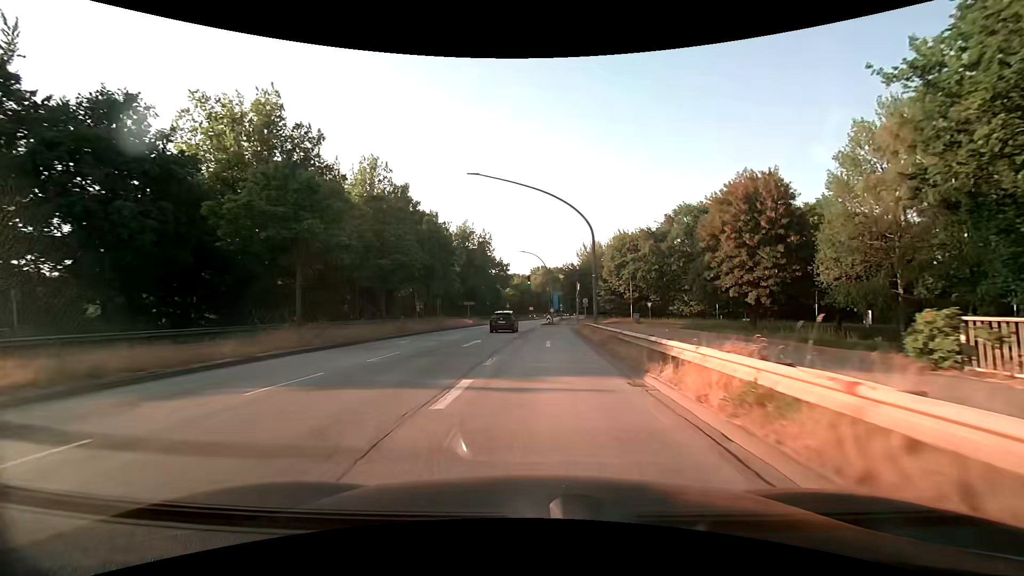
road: primary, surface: asphalt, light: Day
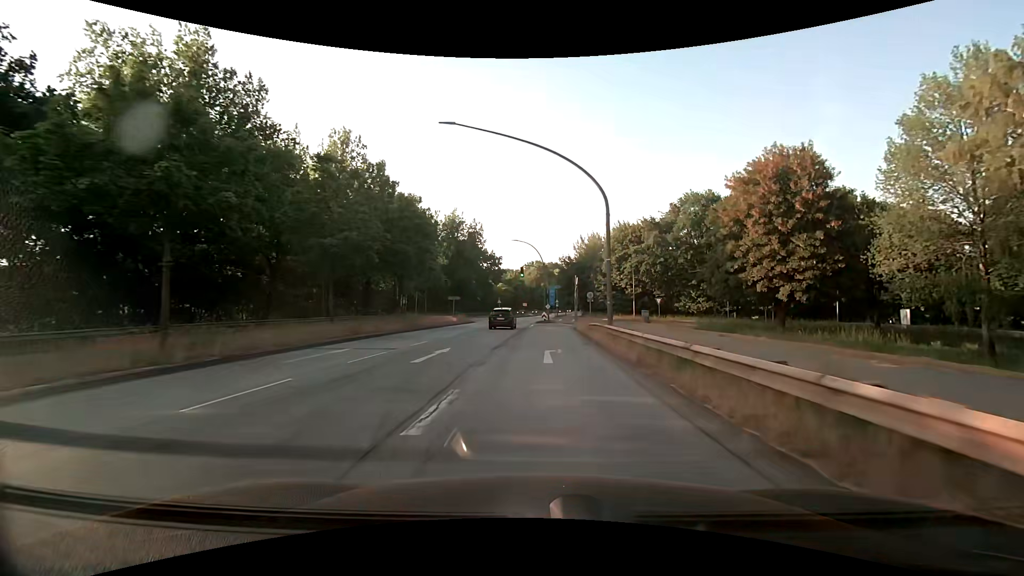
(+0.1, +7.4) m; +1°
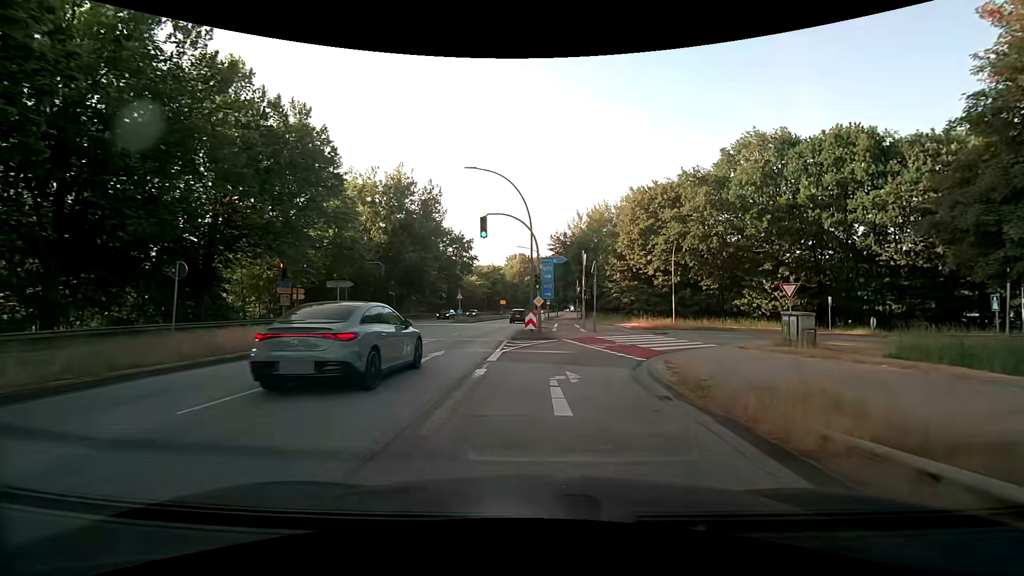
(+0.5, +29.7) m; +2°
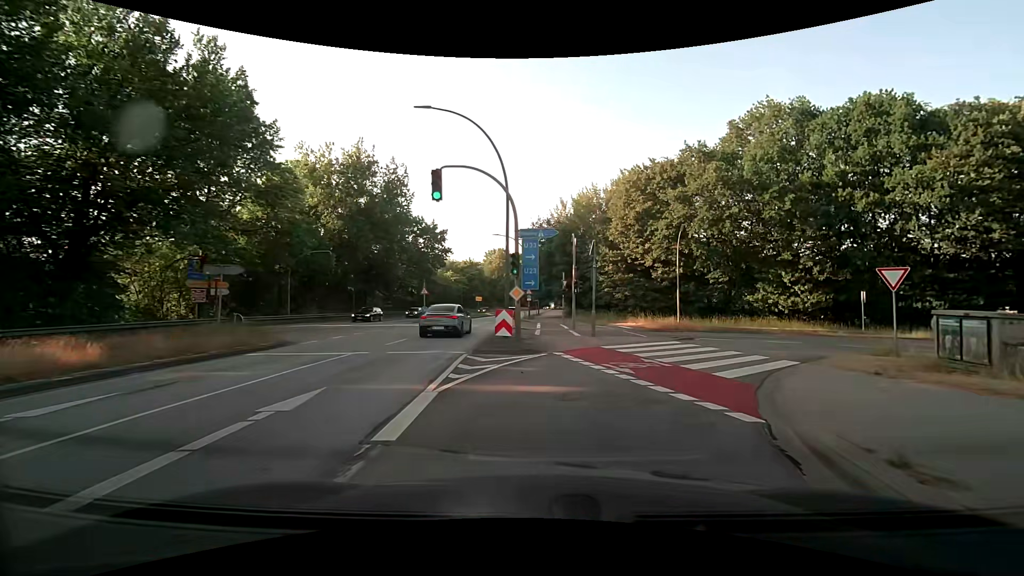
(+0.1, +8.2) m; +2°
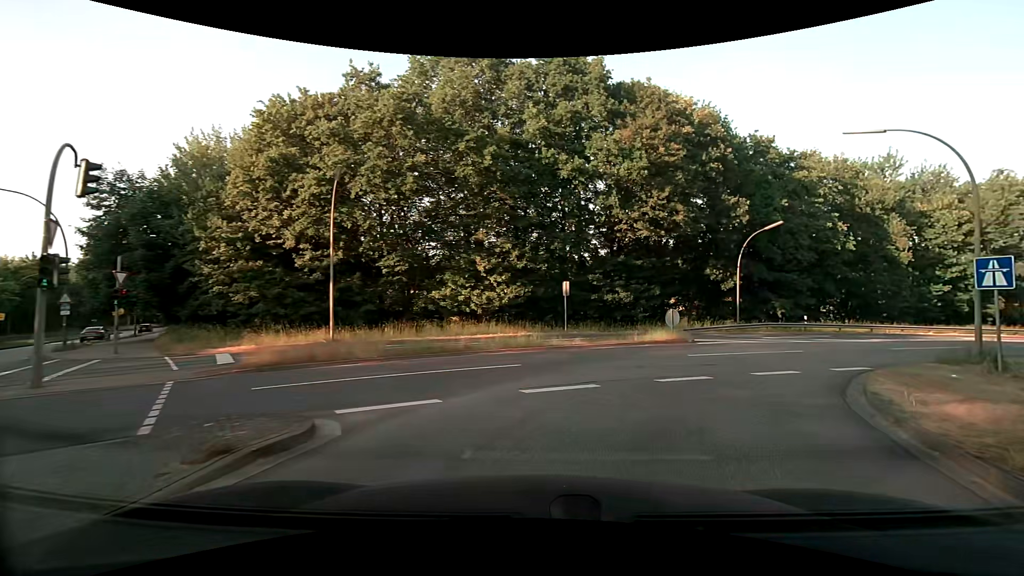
(+4.6, +16.8) m; +36°
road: motorway_link
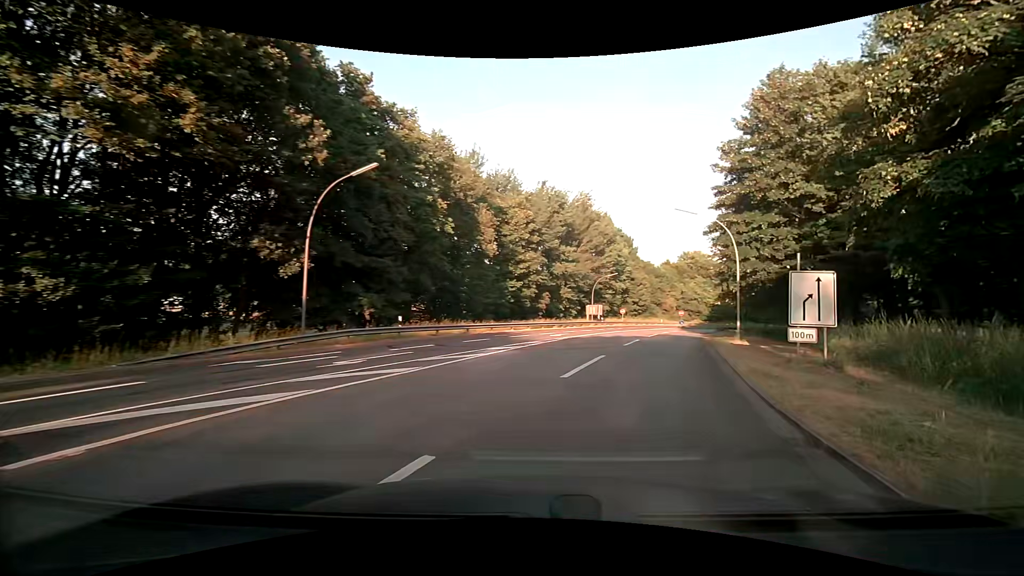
(+6.0, +15.7) m; +43°
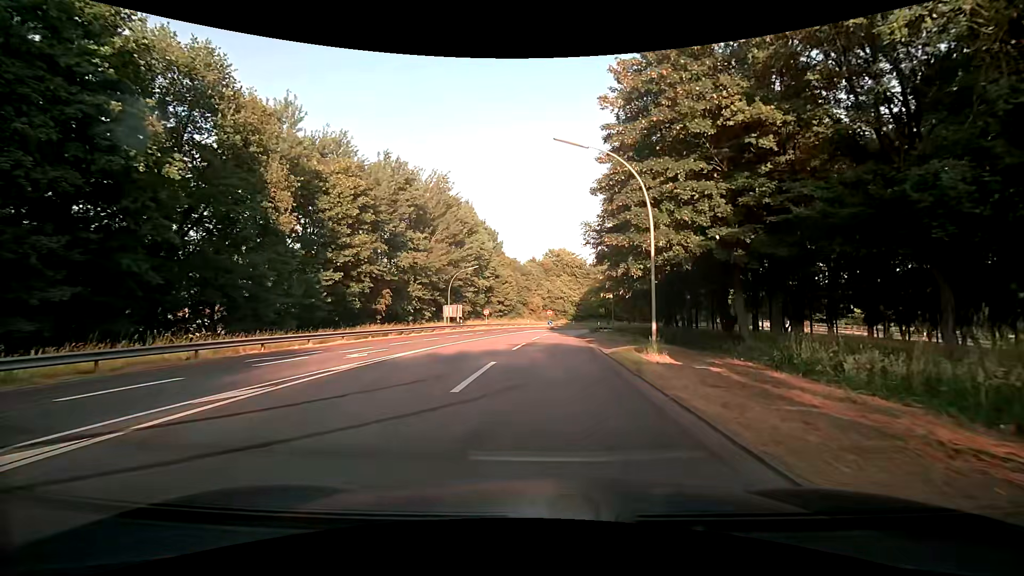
(+2.8, +13.5) m; +16°
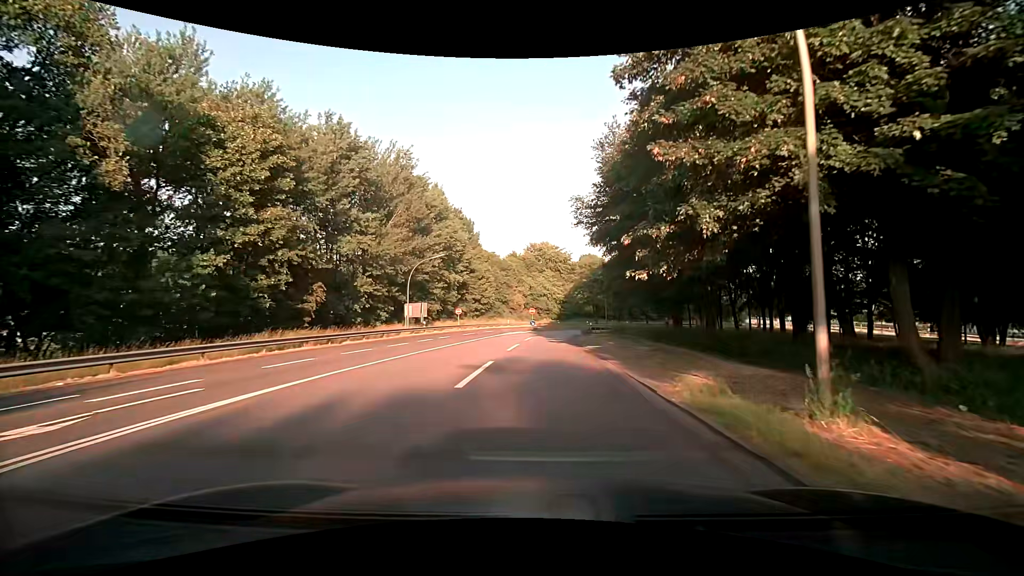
(+0.3, +11.4) m; +2°
(0, +10) (0, +20) (+1, +30) (+1, +40) (+2, +50) (+4, +60) (+6, +69) (+10, +79) (+15, +87) (+22, +94) m
